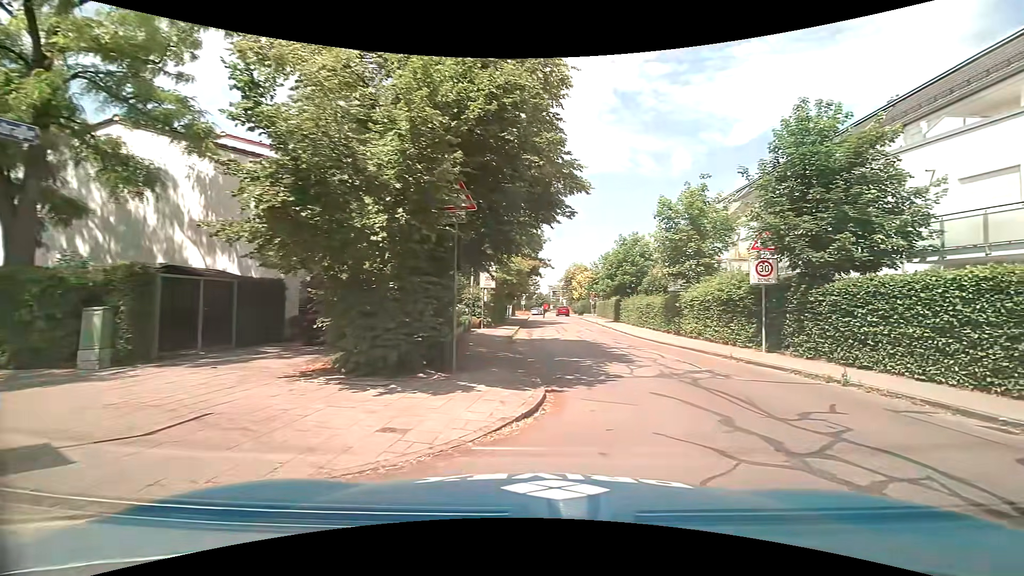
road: residential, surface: asphalt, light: Day
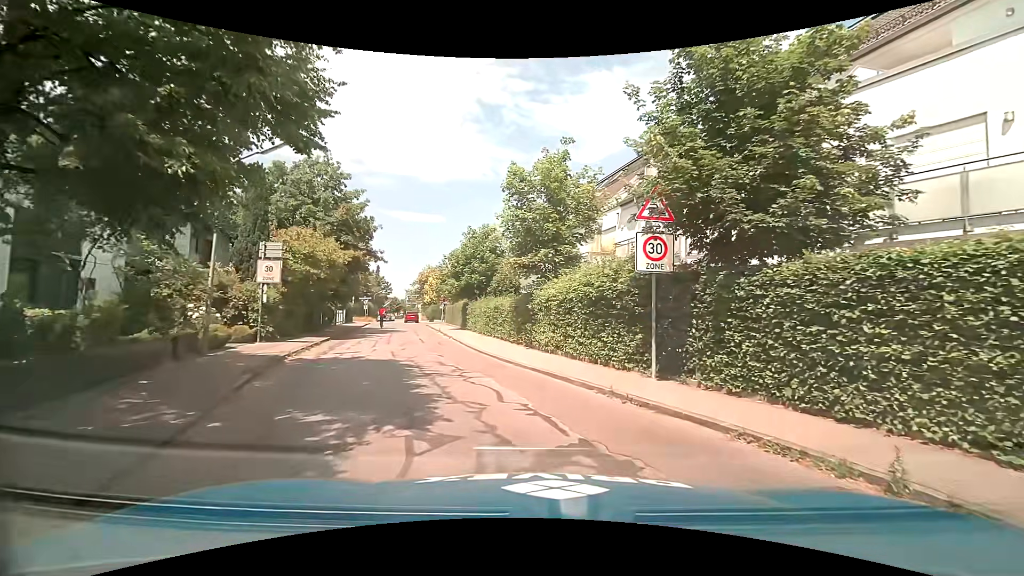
(+1.4, +7.4) m; +14°
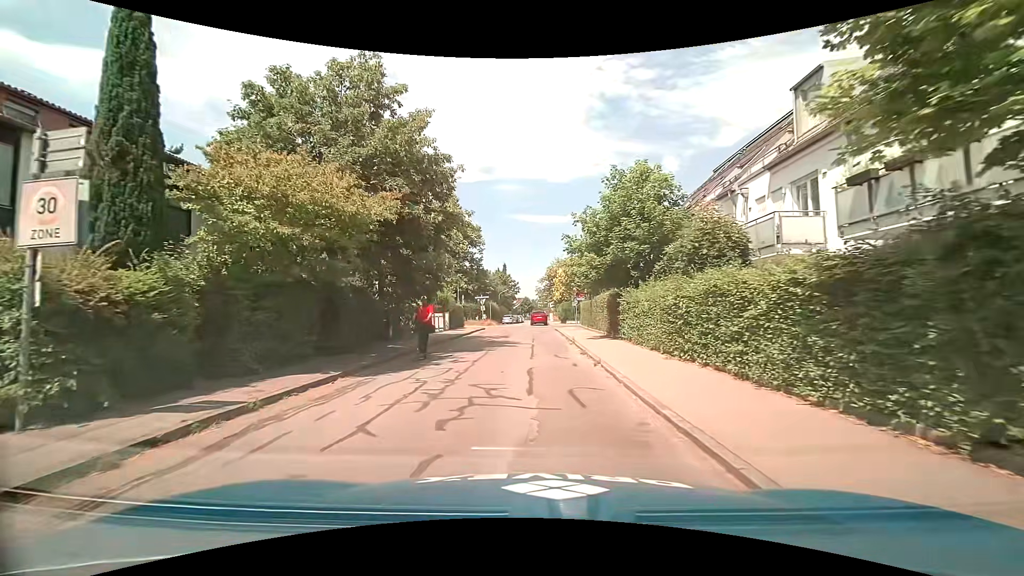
(-2.0, +14.5) m; -15°
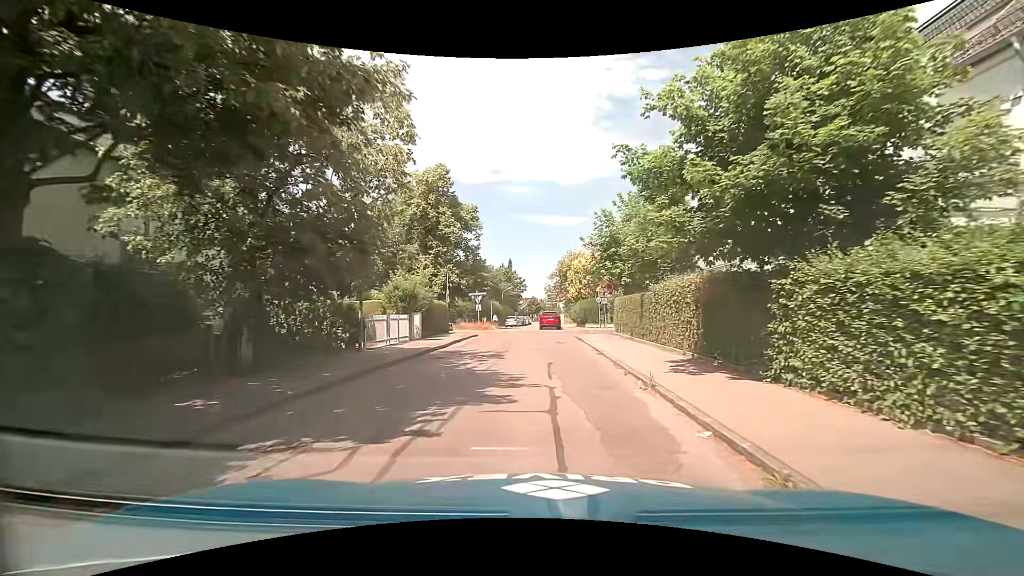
(-0.1, +12.2) m; 0°
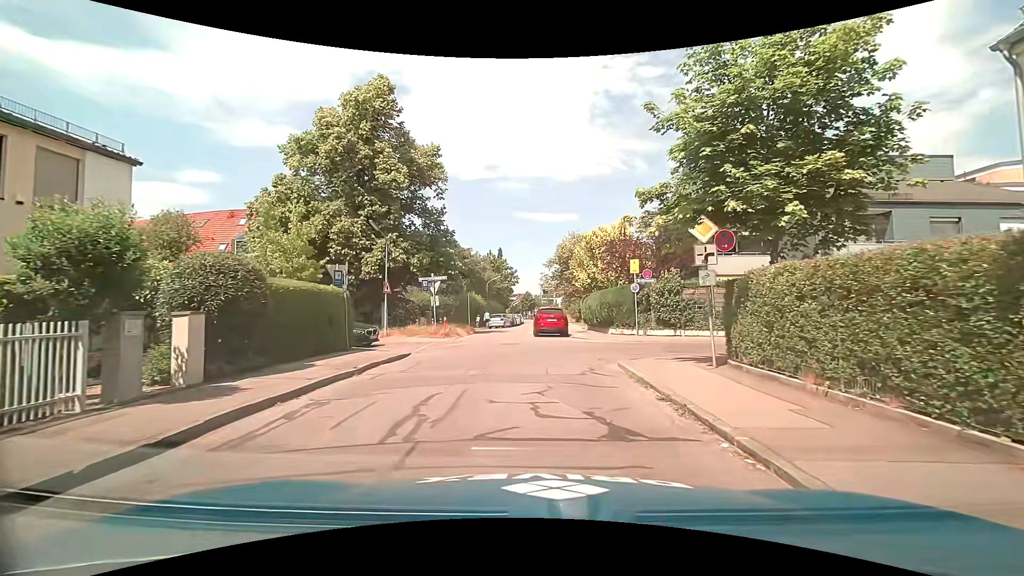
(0.0, +16.4) m; 0°
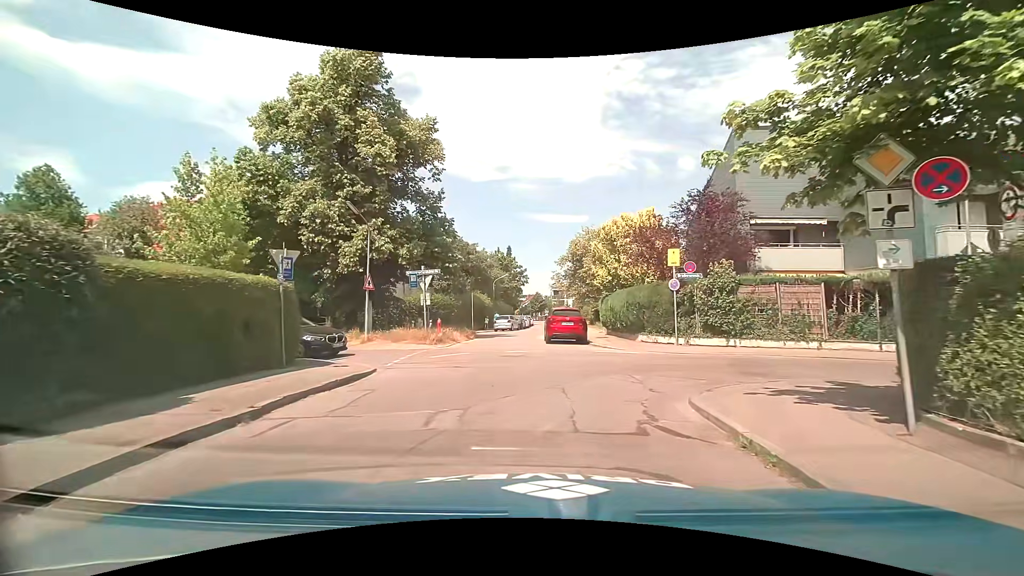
(0.0, +4.8) m; -1°
